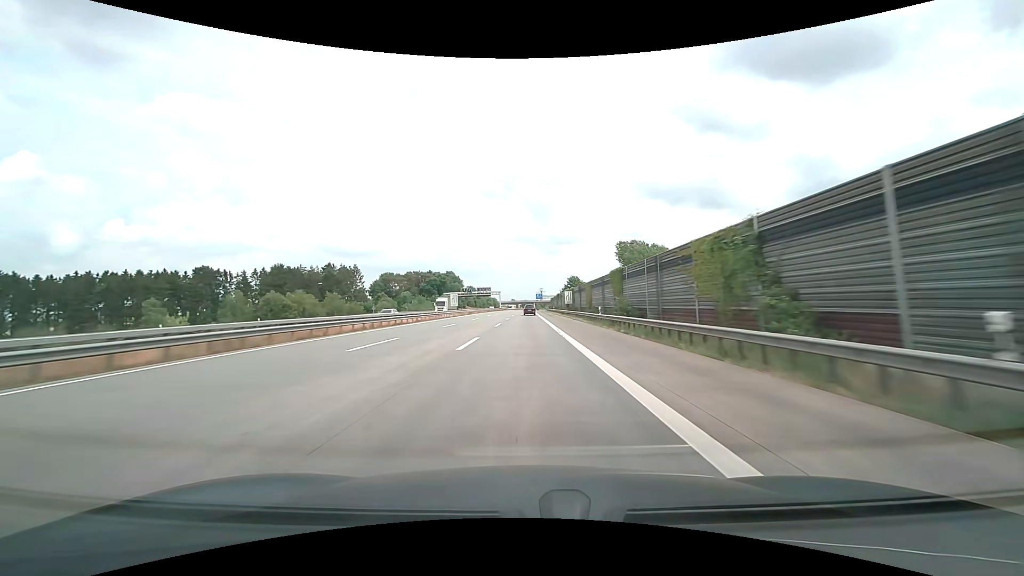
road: motorway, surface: concrete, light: Day
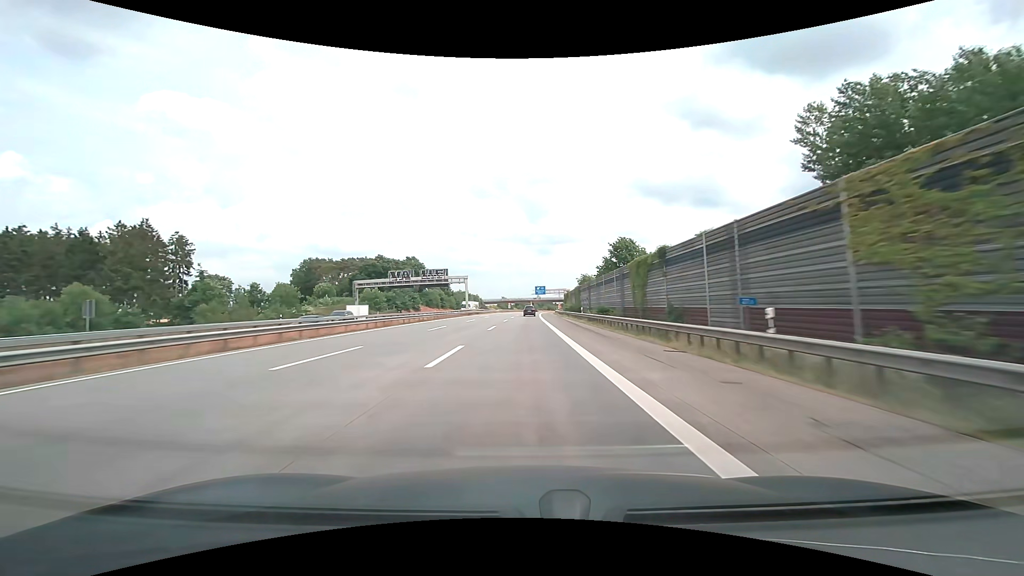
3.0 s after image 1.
(+0.4, +95.0) m; +1°
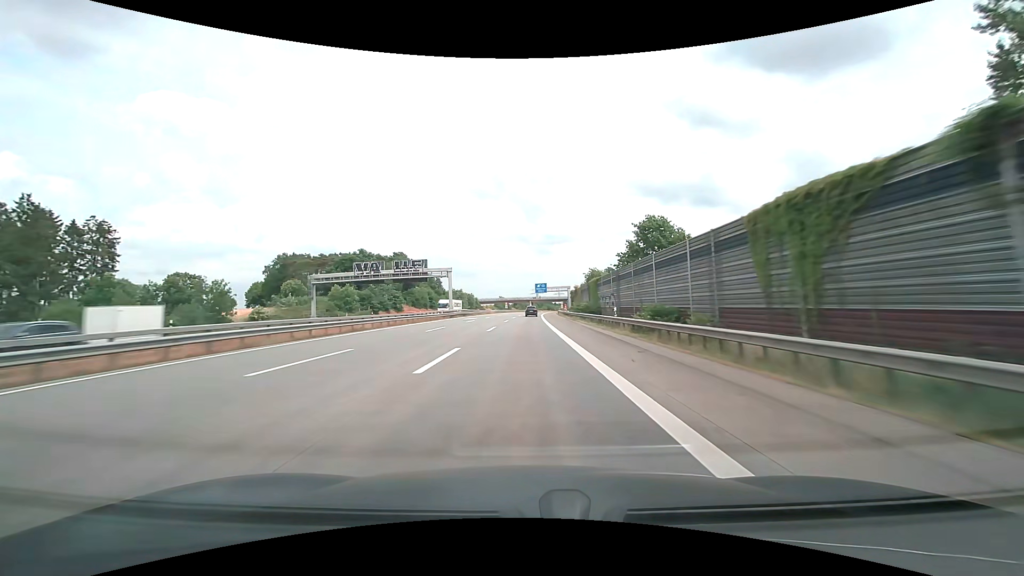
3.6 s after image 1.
(0.0, +19.0) m; 0°
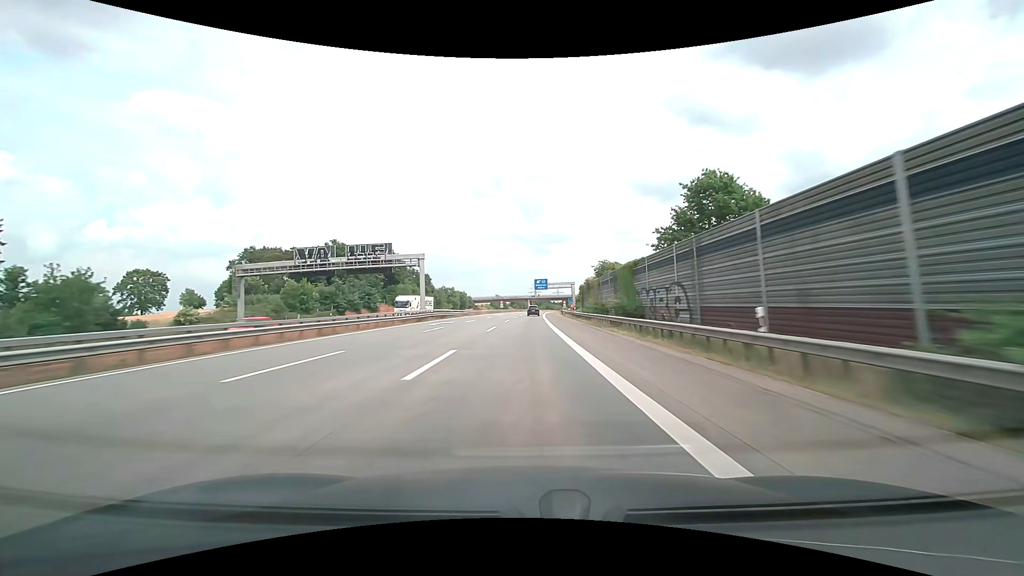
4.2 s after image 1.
(0.0, +19.0) m; 0°
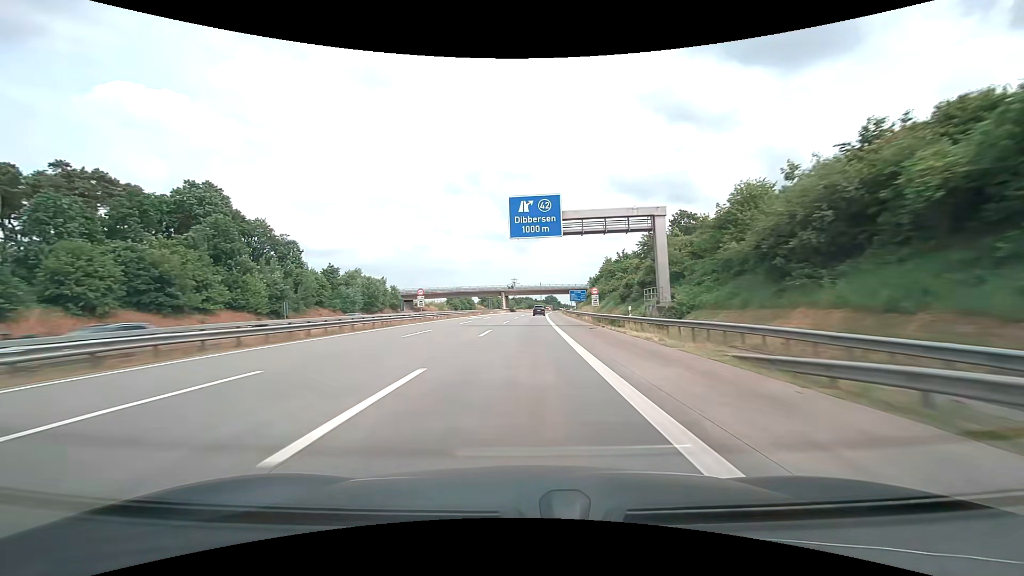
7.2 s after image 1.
(+1.9, +95.2) m; +2°
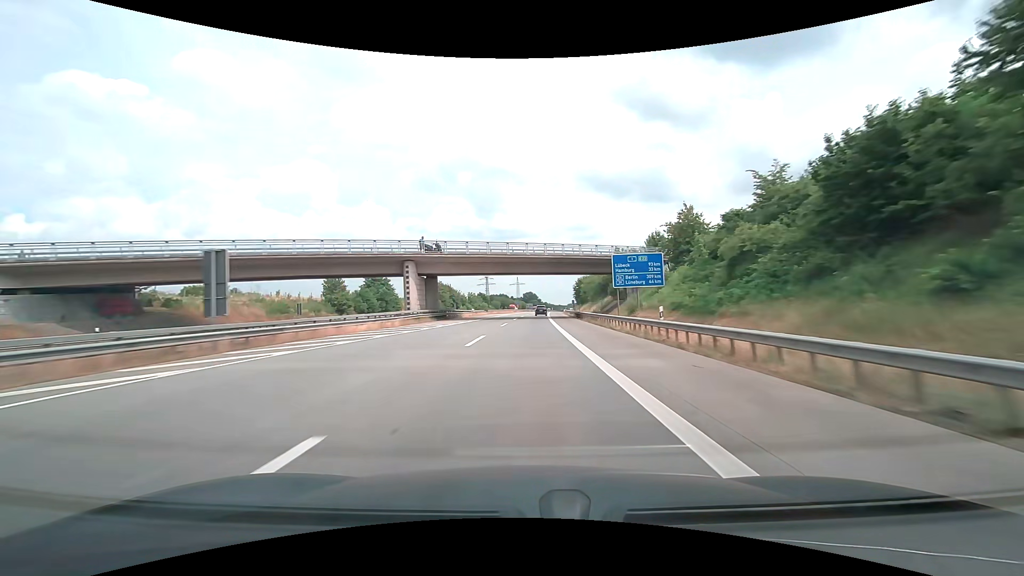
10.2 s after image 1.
(+2.5, +95.3) m; +3°
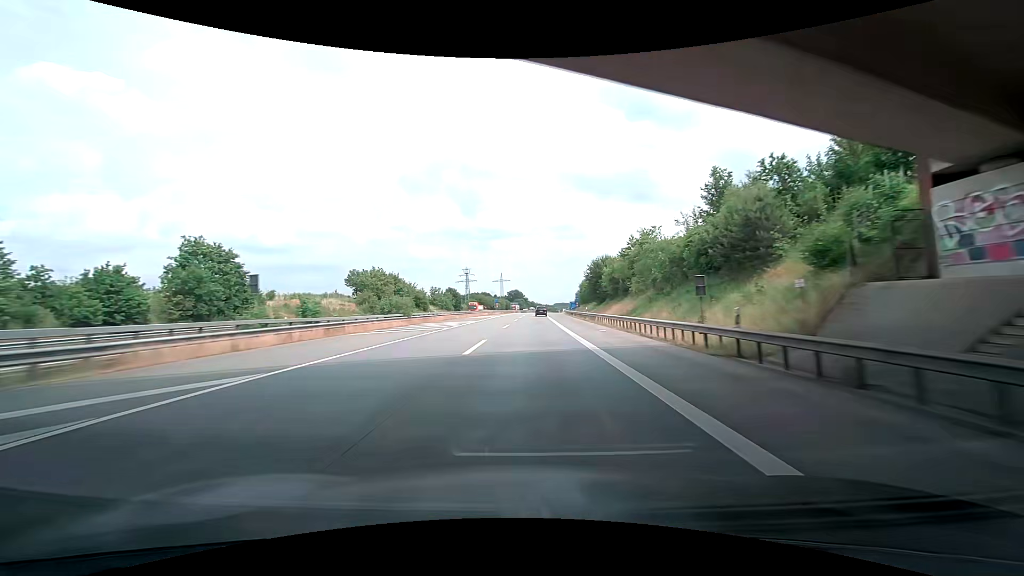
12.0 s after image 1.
(+0.7, +57.2) m; +1°
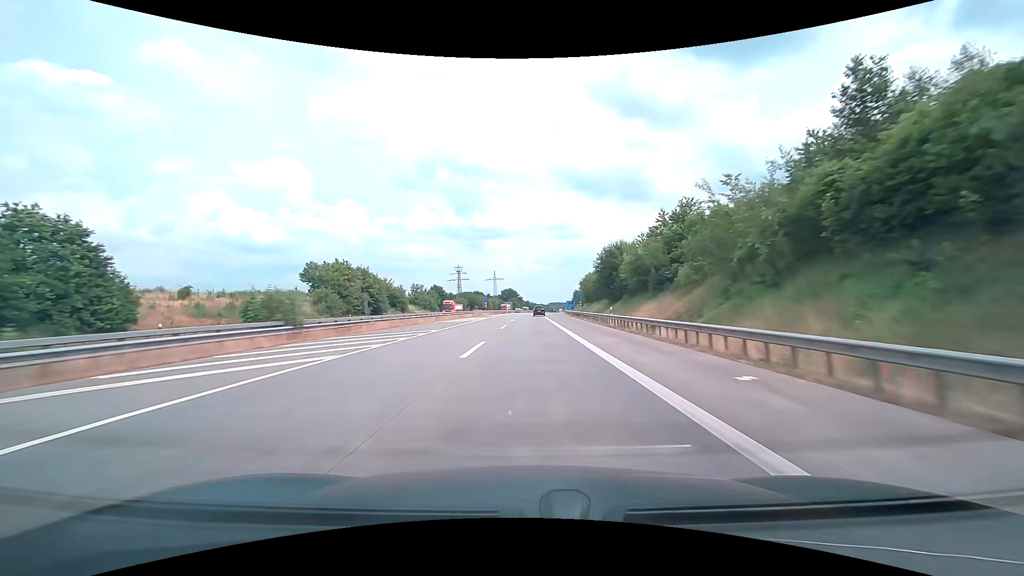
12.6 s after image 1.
(+0.2, +19.1) m; +1°
(0, +10) (0, +20) (0, +30) (0, +40) (+1, +50) (+1, +60) (+1, +70) (+1, +80) (+2, +90) (+2, +100) m
